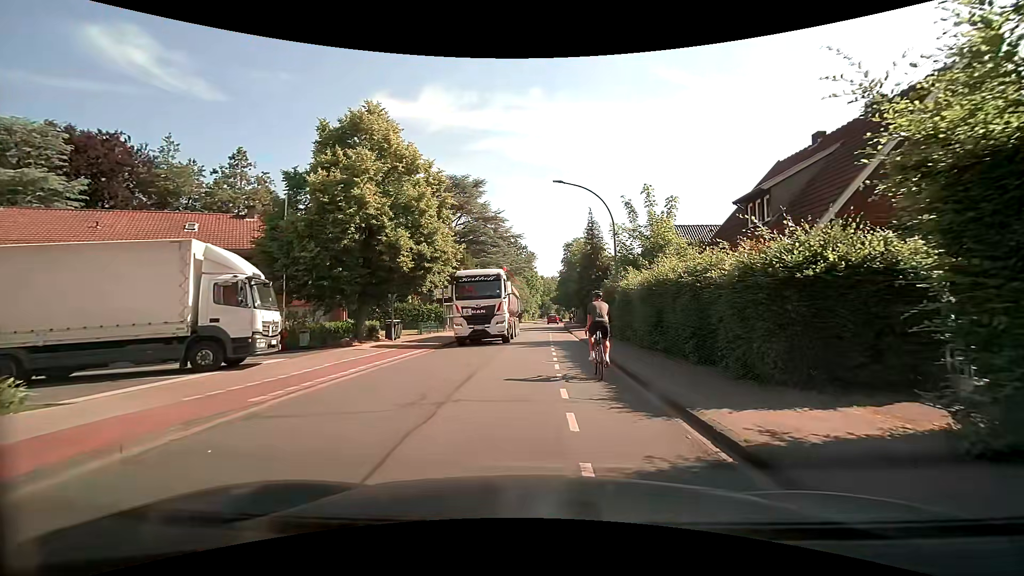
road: tertiary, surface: asphalt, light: Day
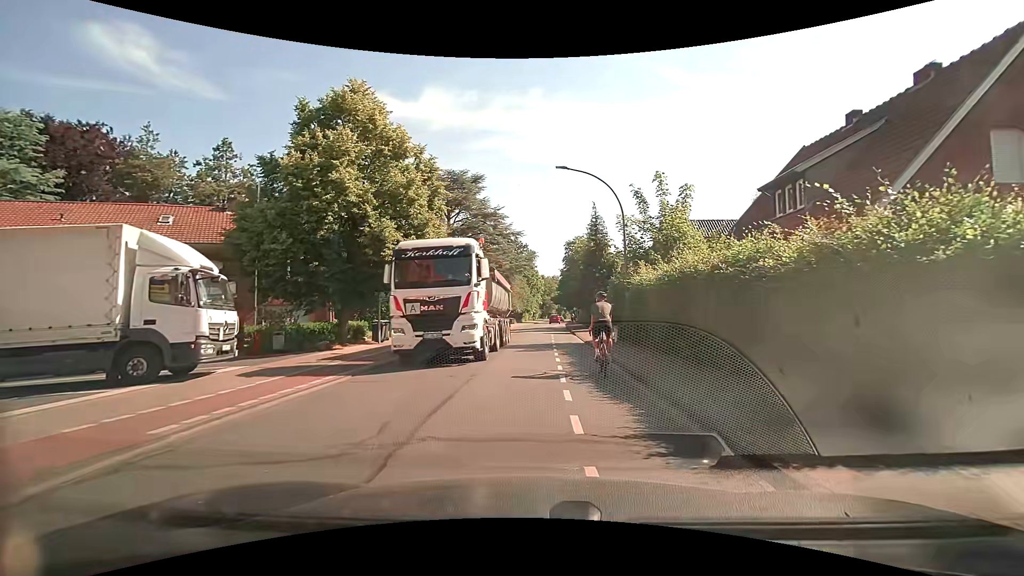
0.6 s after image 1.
(0.0, +2.4) m; -2°
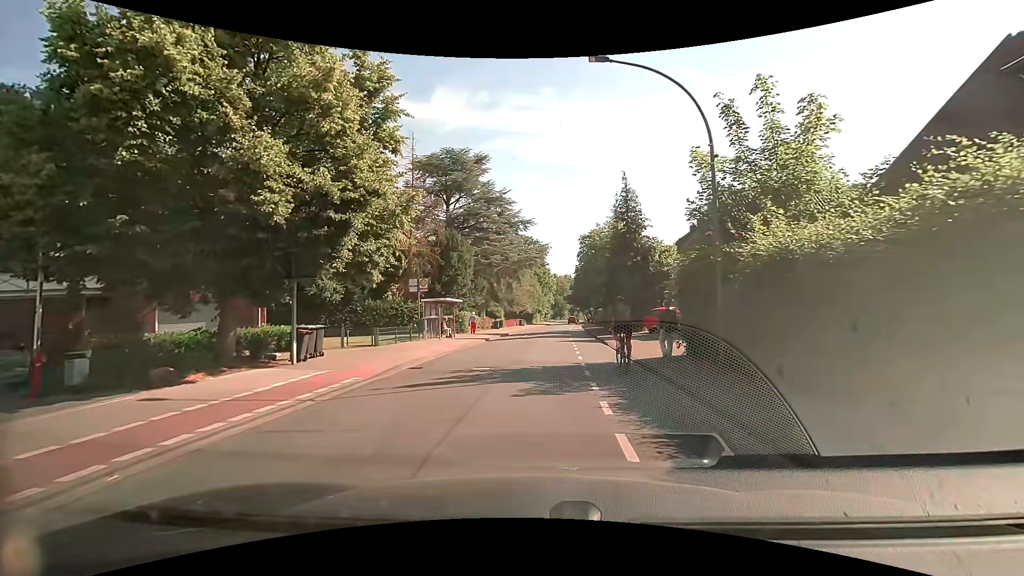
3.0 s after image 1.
(0.0, +9.6) m; -1°
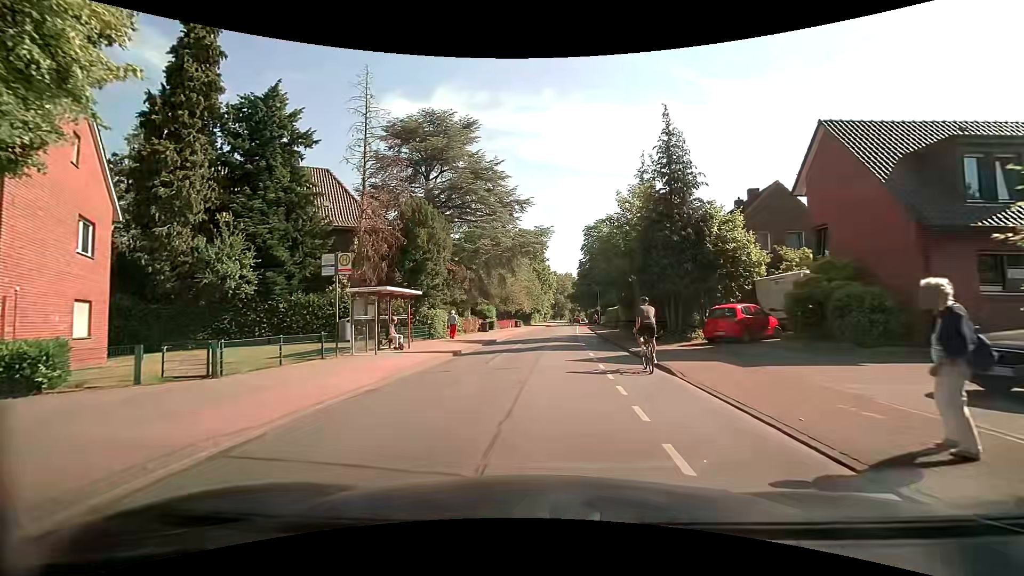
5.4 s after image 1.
(+0.1, +11.3) m; +1°
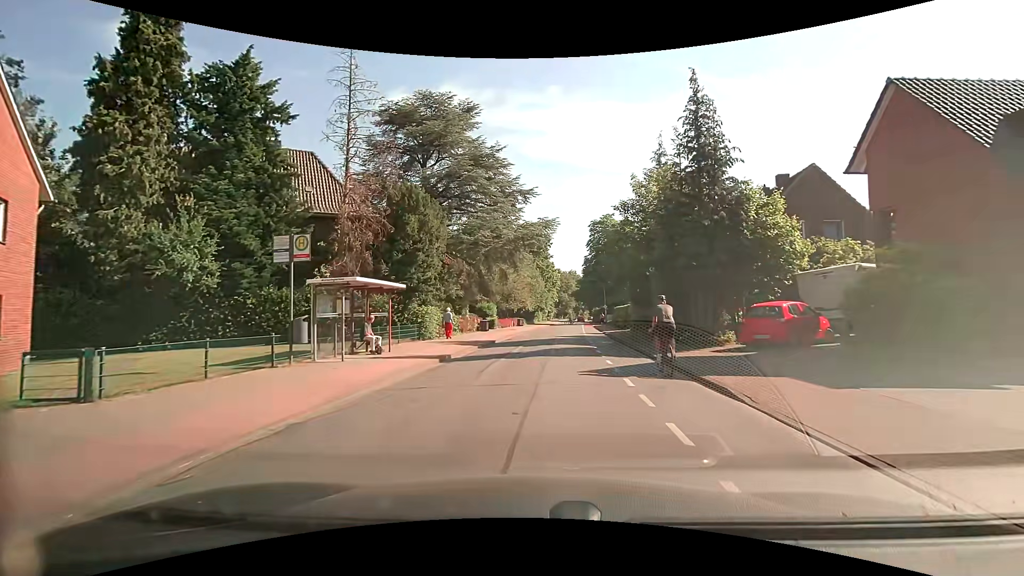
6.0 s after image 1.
(0.0, +3.4) m; -1°
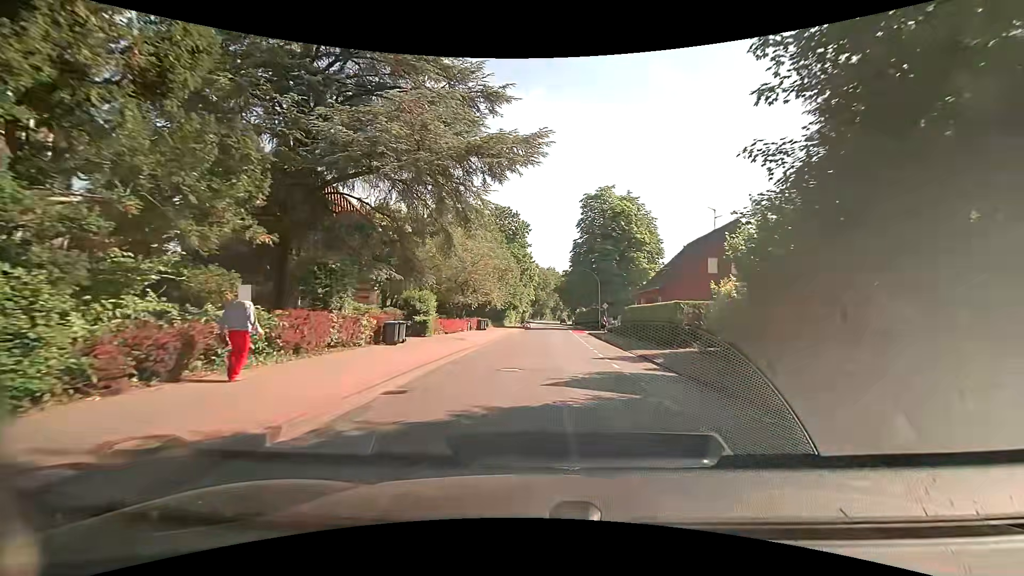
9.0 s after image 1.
(+0.3, +21.8) m; +3°
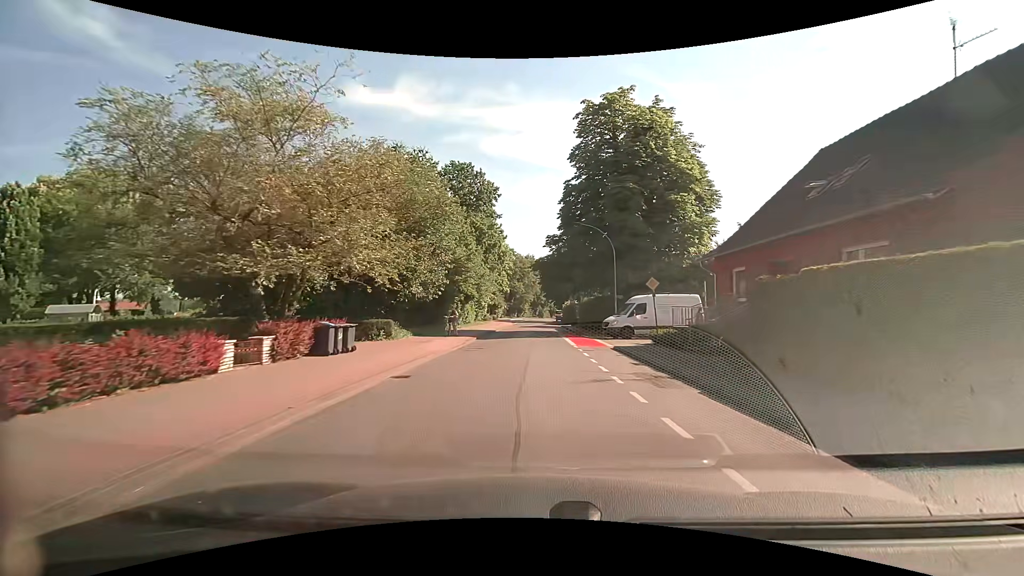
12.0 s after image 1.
(+0.9, +28.2) m; +2°
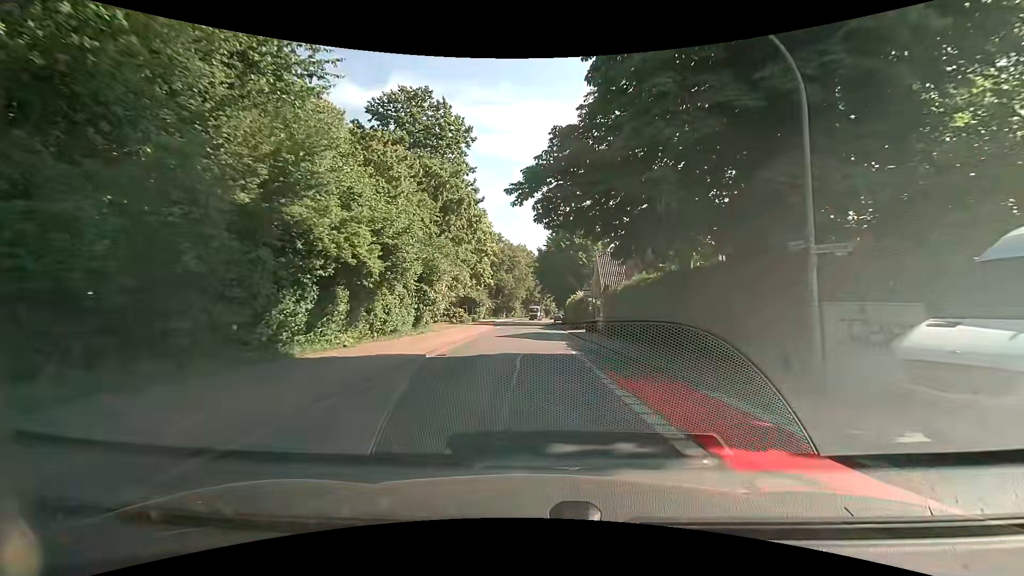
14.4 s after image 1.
(-0.1, +25.0) m; 0°
(0, +10) (0, +20) (0, +30) (+1, +40) (+1, +50) (+1, +60) (+1, +70) (+1, +80) (+1, +90) (+1, +100) m
